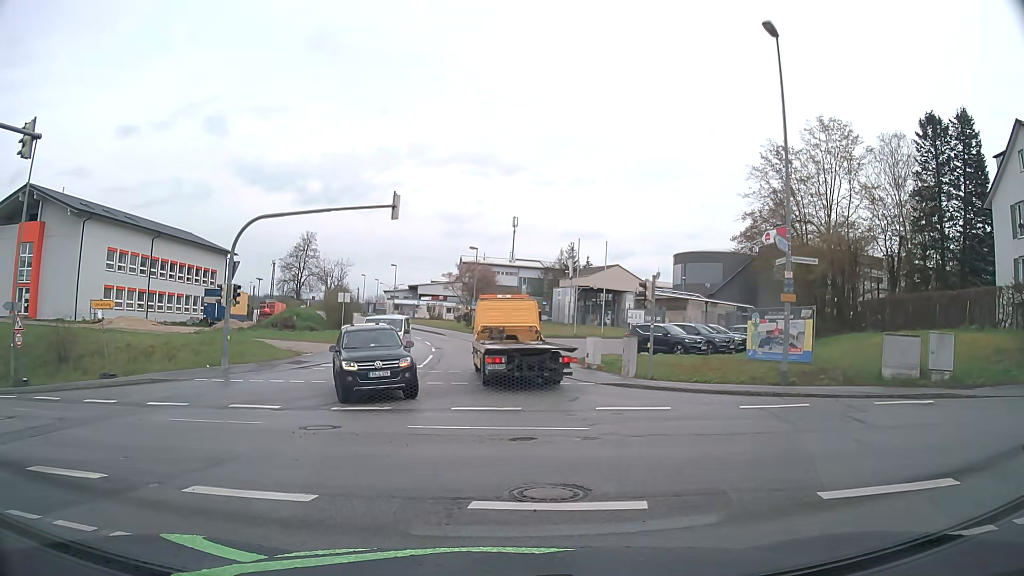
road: residential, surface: asphalt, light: Day
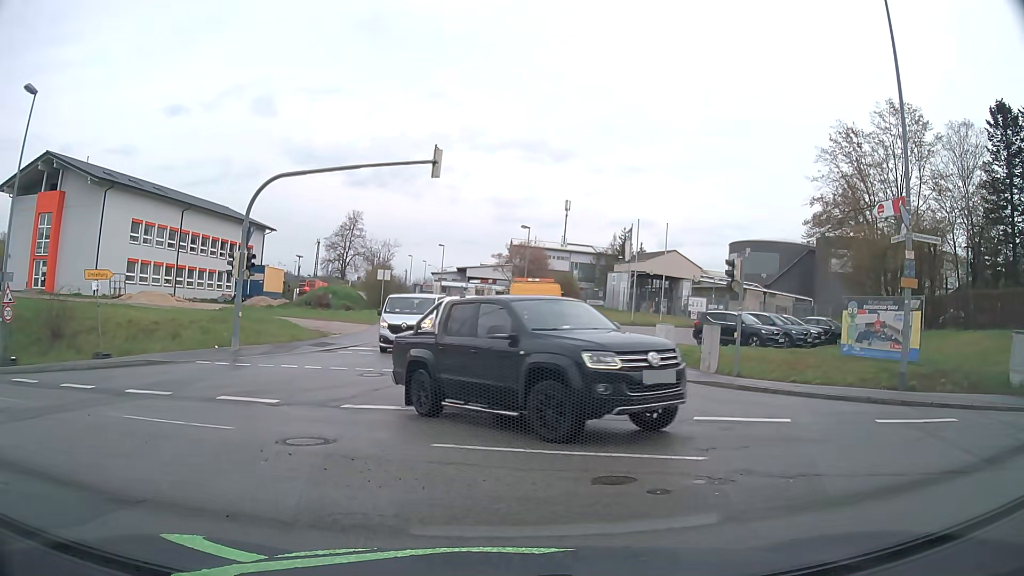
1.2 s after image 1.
(-0.2, +3.6) m; -3°
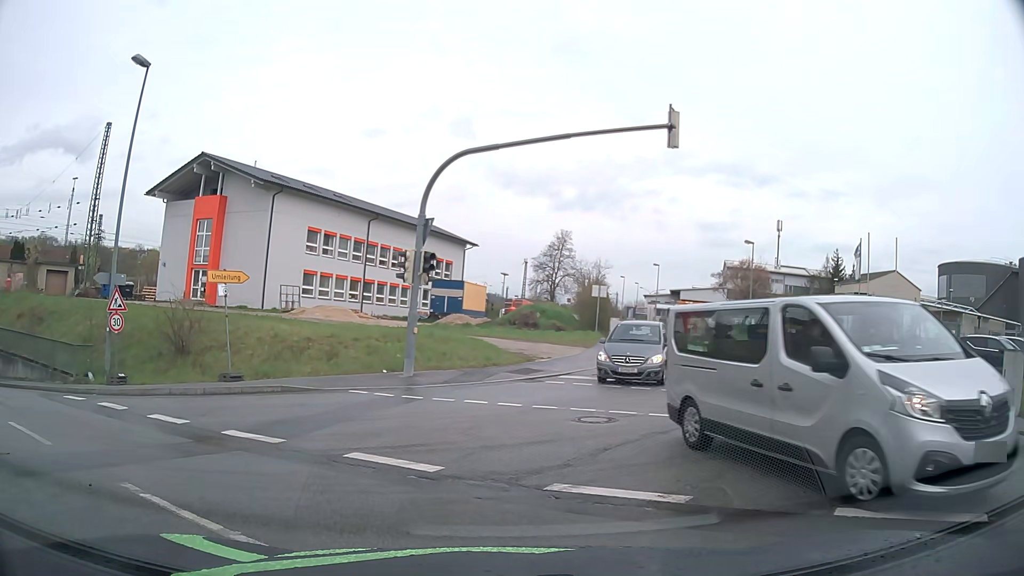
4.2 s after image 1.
(-0.7, +5.3) m; -18°
